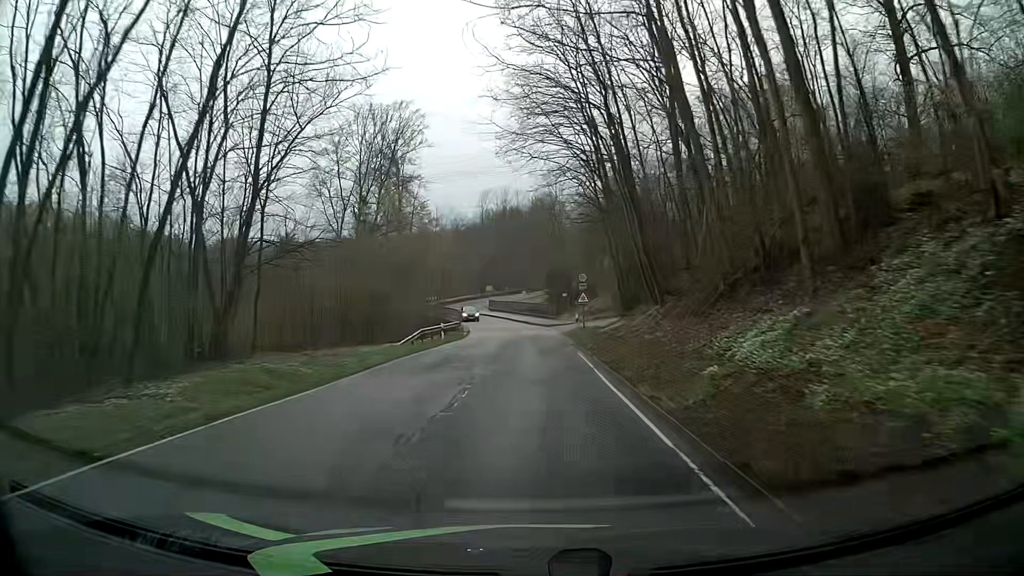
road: tertiary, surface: asphalt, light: Day
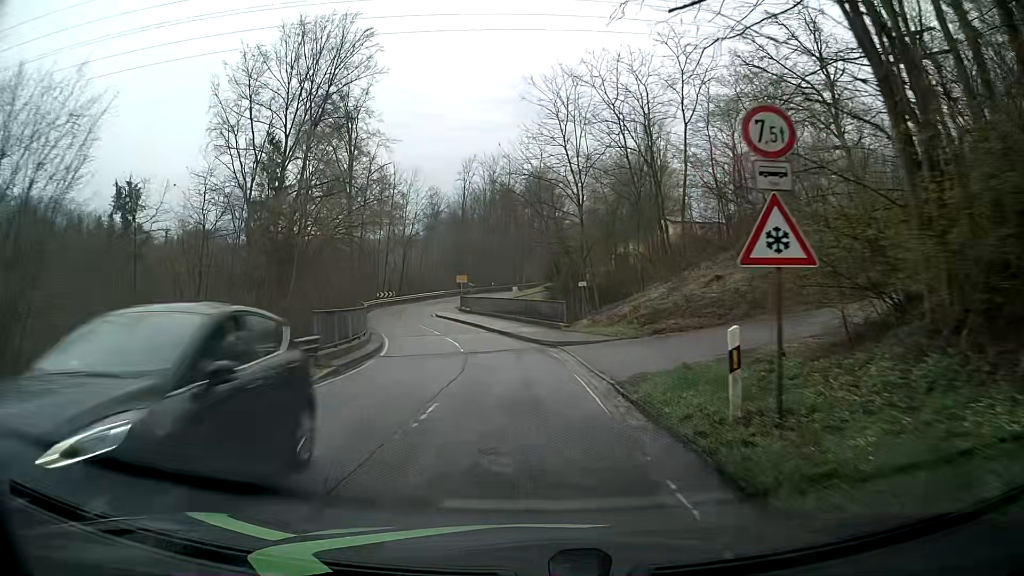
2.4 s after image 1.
(-0.2, +29.4) m; 0°
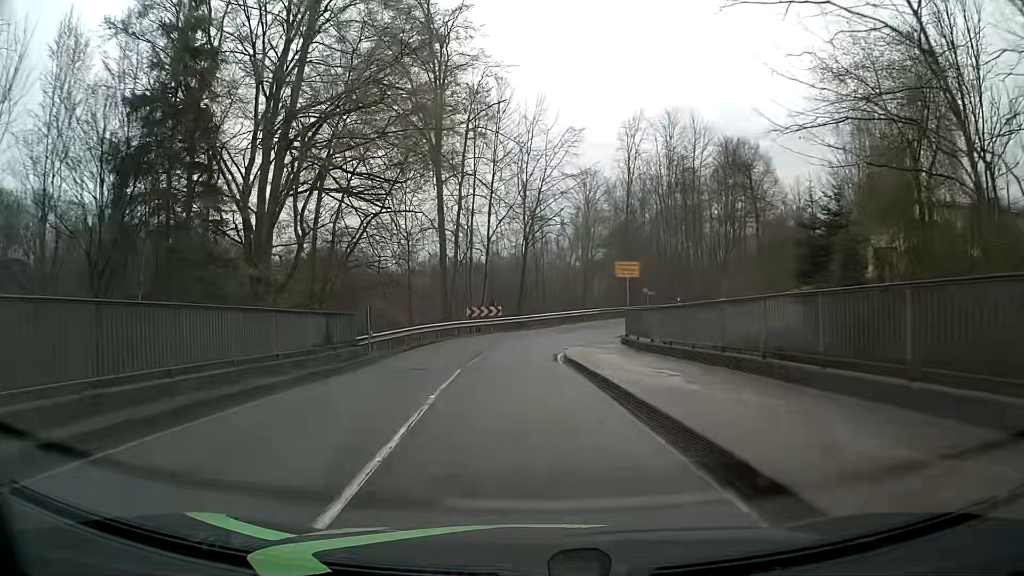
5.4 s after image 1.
(-3.5, +34.5) m; -14°
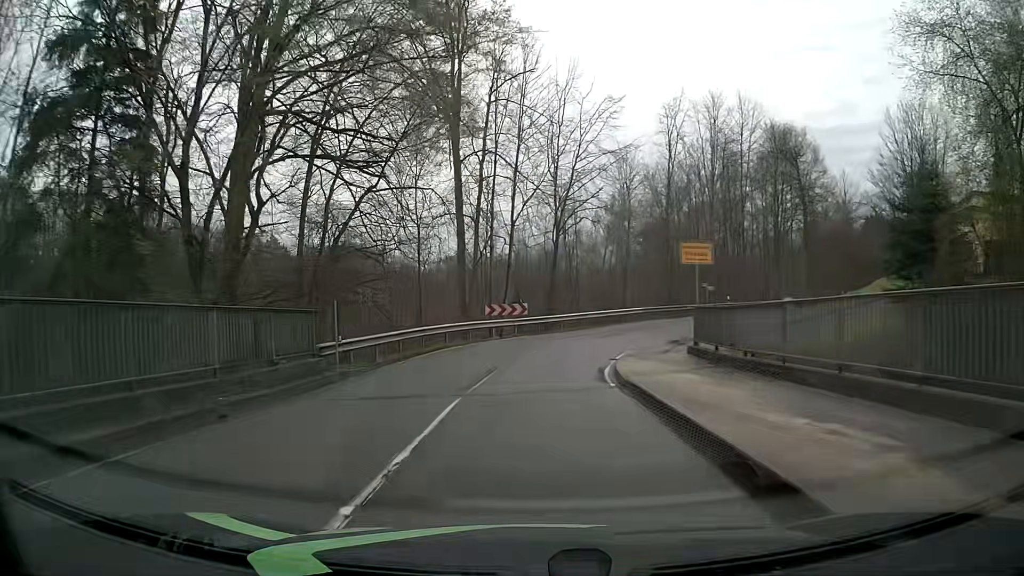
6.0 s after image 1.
(-0.2, +6.8) m; -3°
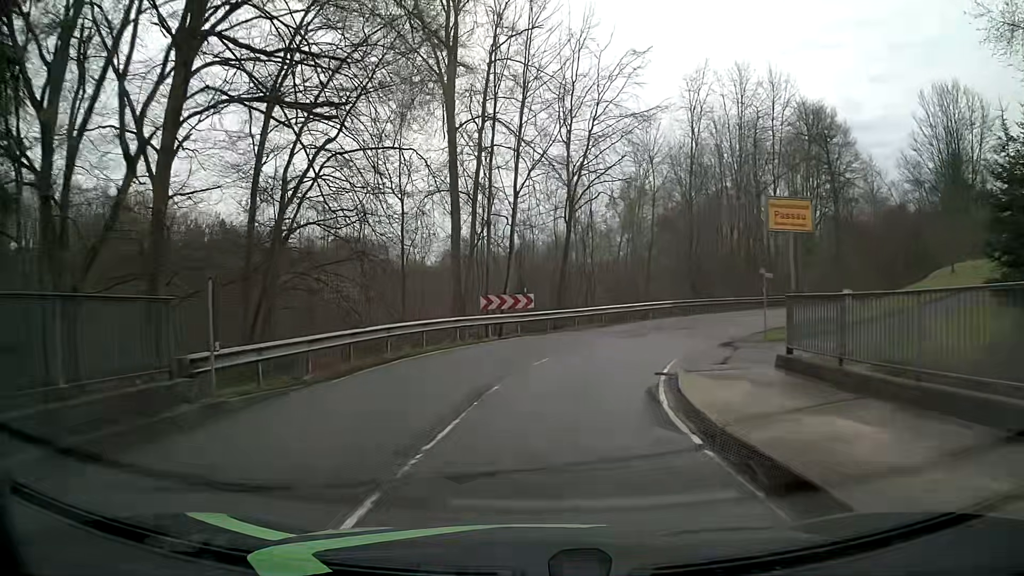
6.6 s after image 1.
(-0.1, +6.7) m; -1°
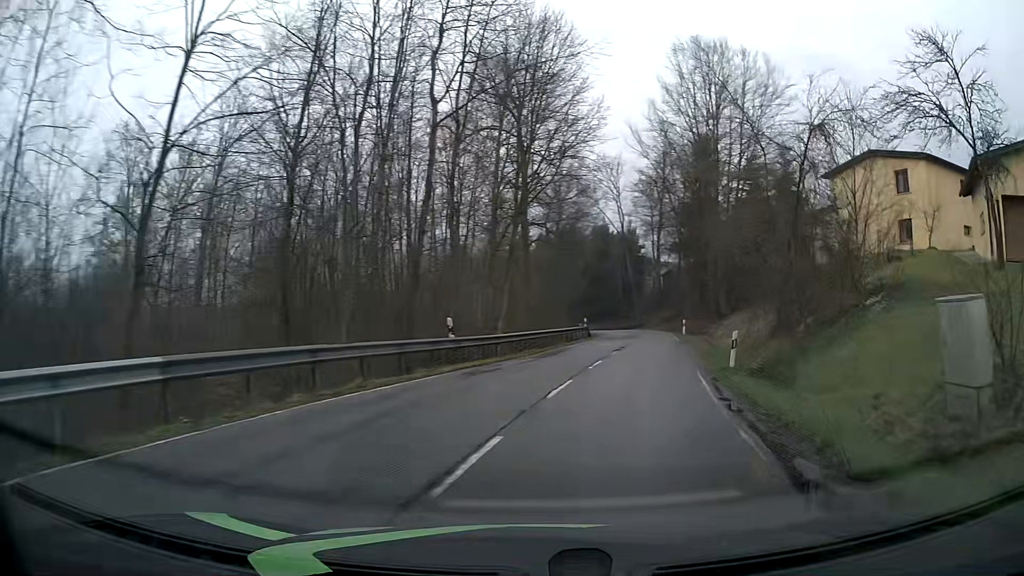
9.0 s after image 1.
(+5.8, +25.7) m; +33°
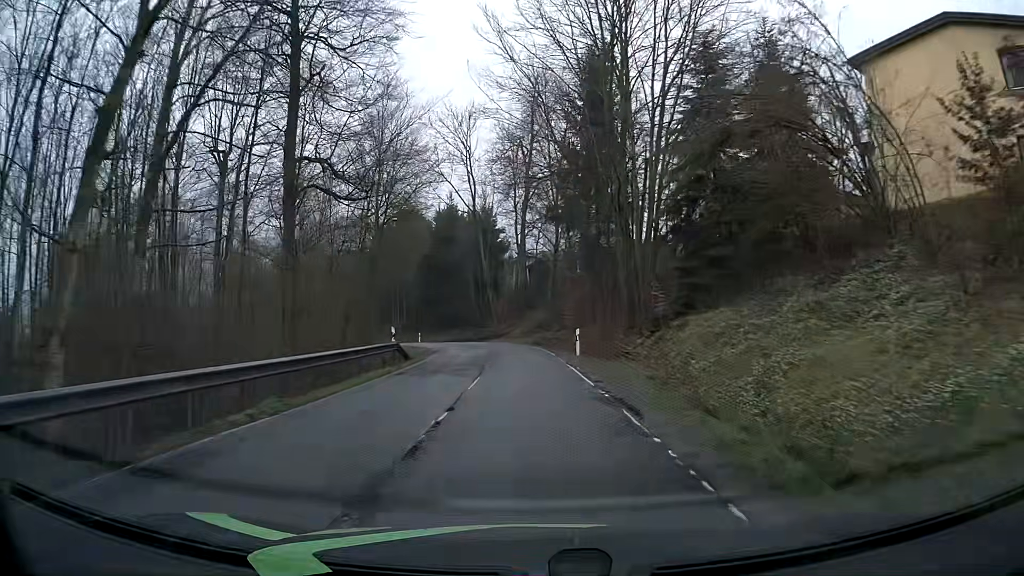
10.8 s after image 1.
(+3.6, +21.7) m; +13°
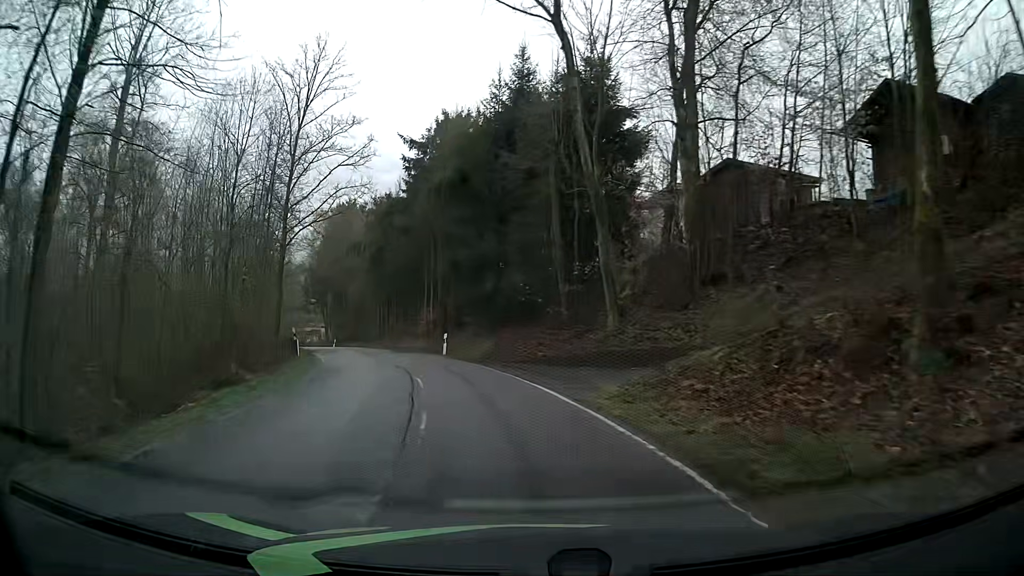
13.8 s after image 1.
(-1.7, +37.5) m; -10°
(0, +10) (-2, +20) (-5, +29) (-8, +39) (-12, +48) (-16, +57) (-20, +67) (-23, +76) (-27, +85) (-31, +94) m
